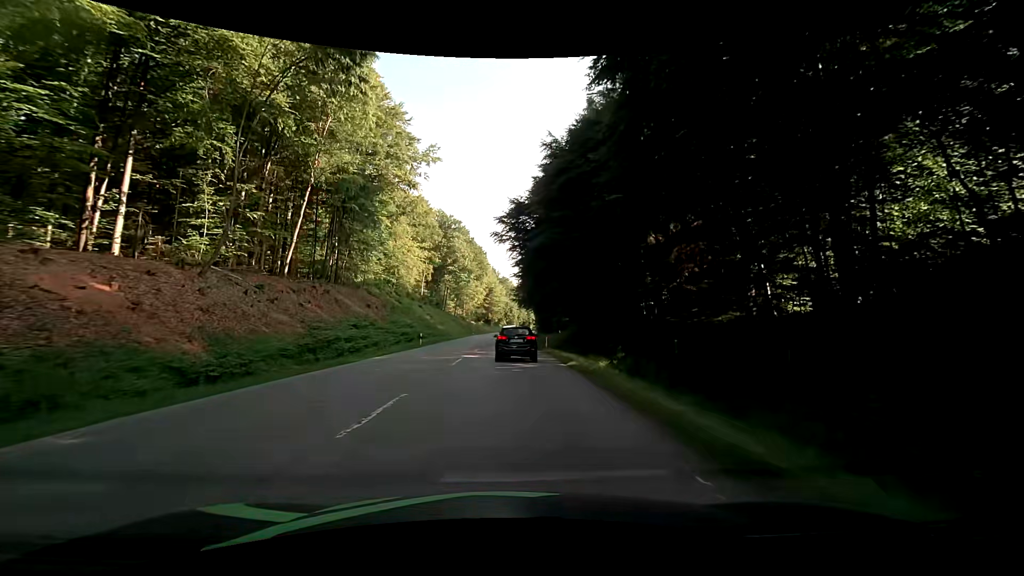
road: secondary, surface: asphalt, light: Day
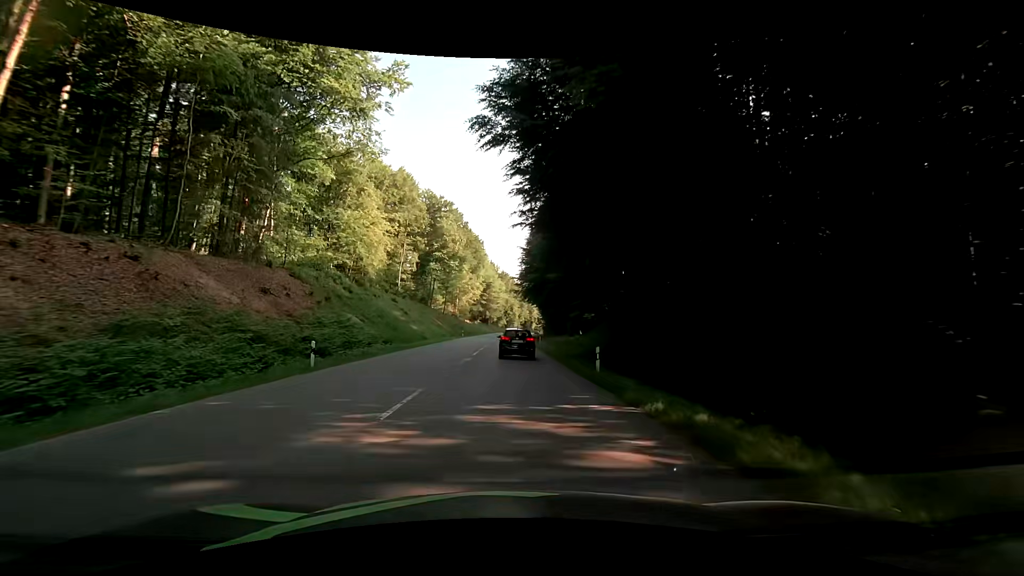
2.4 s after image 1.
(+0.1, +23.2) m; +1°
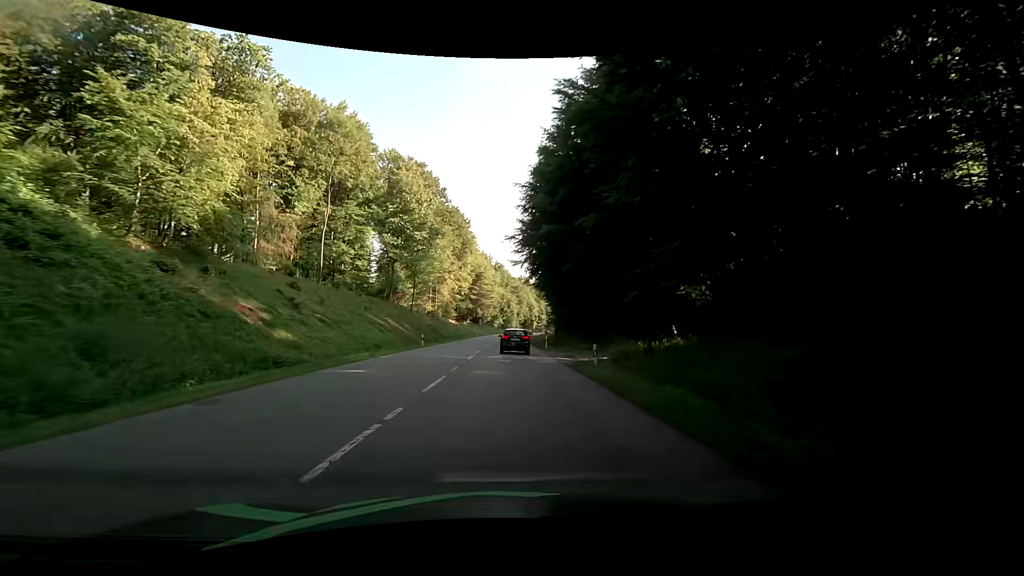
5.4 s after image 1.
(-0.6, +34.0) m; -1°
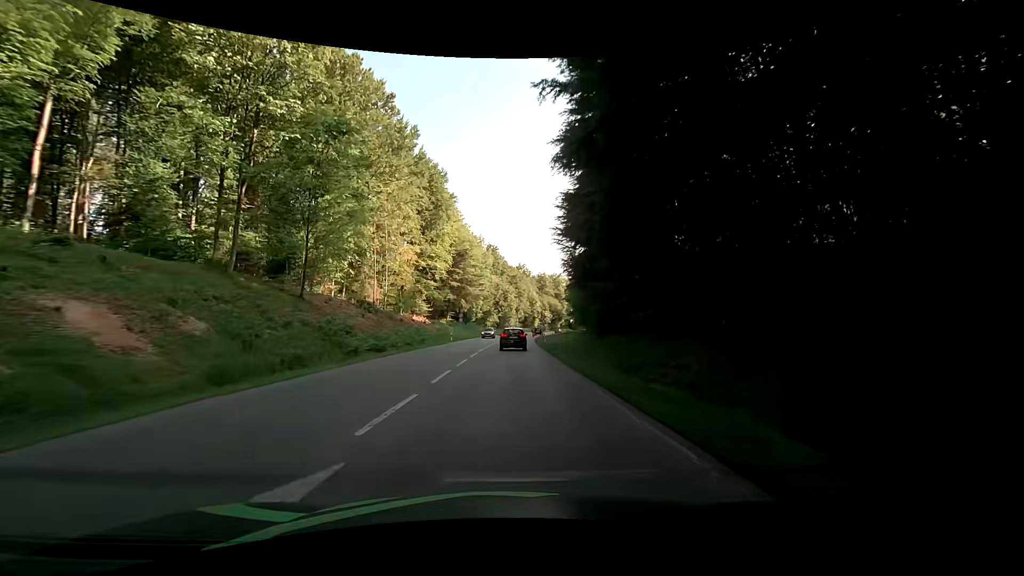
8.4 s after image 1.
(+0.1, +40.2) m; 0°
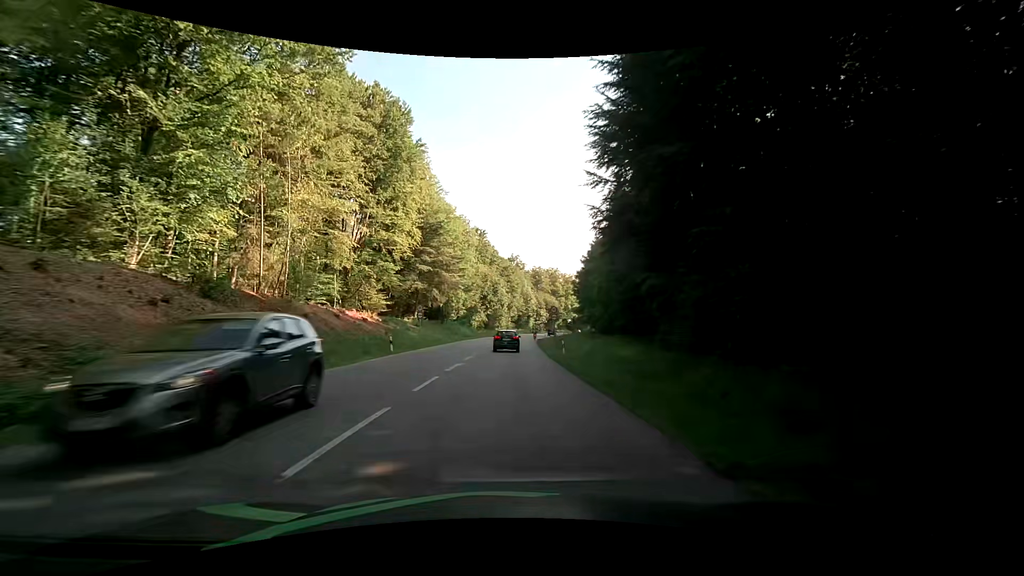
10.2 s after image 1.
(+0.4, +26.1) m; +1°
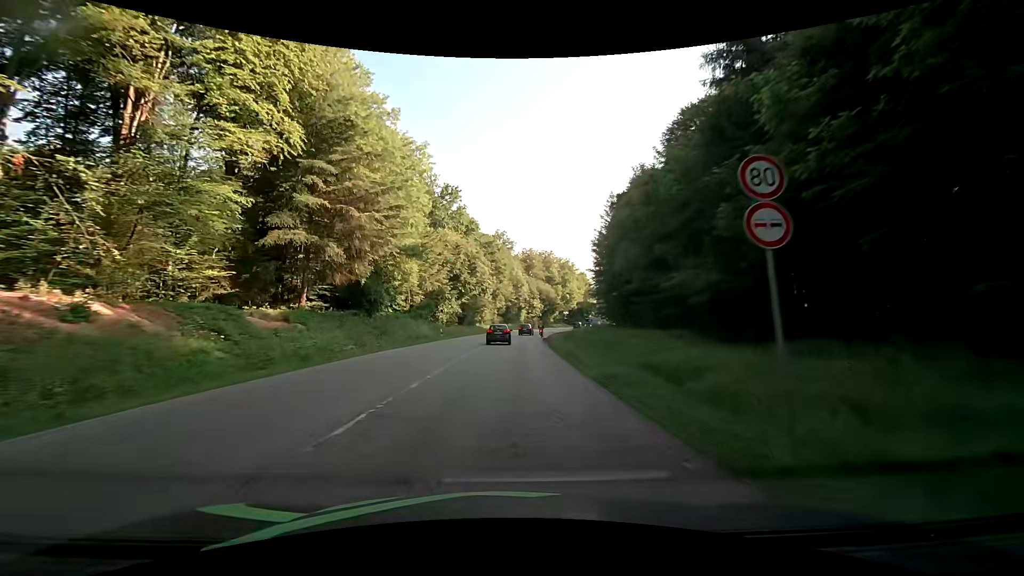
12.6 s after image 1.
(+0.5, +35.9) m; +2°
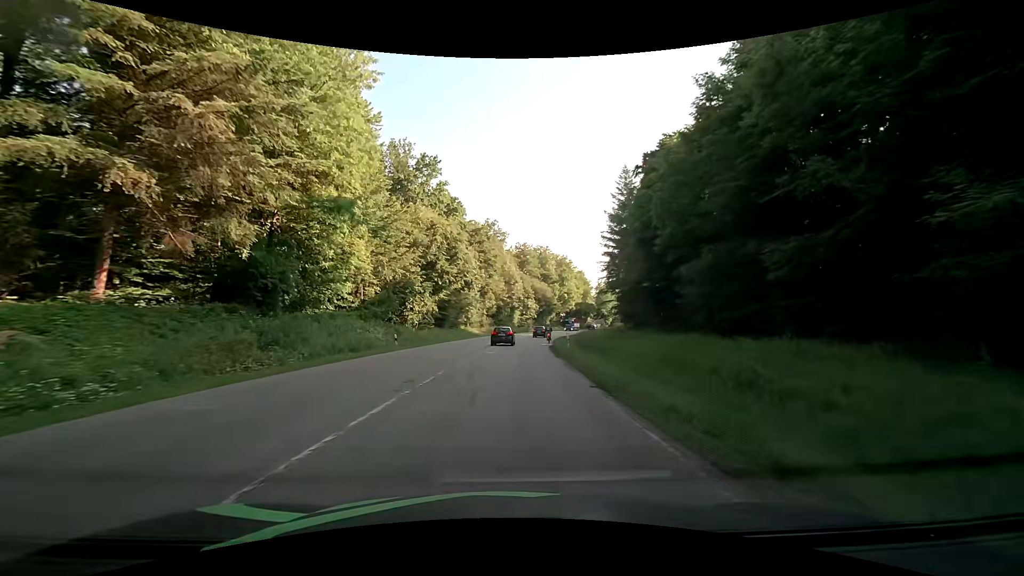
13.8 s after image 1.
(+0.1, +17.0) m; 0°
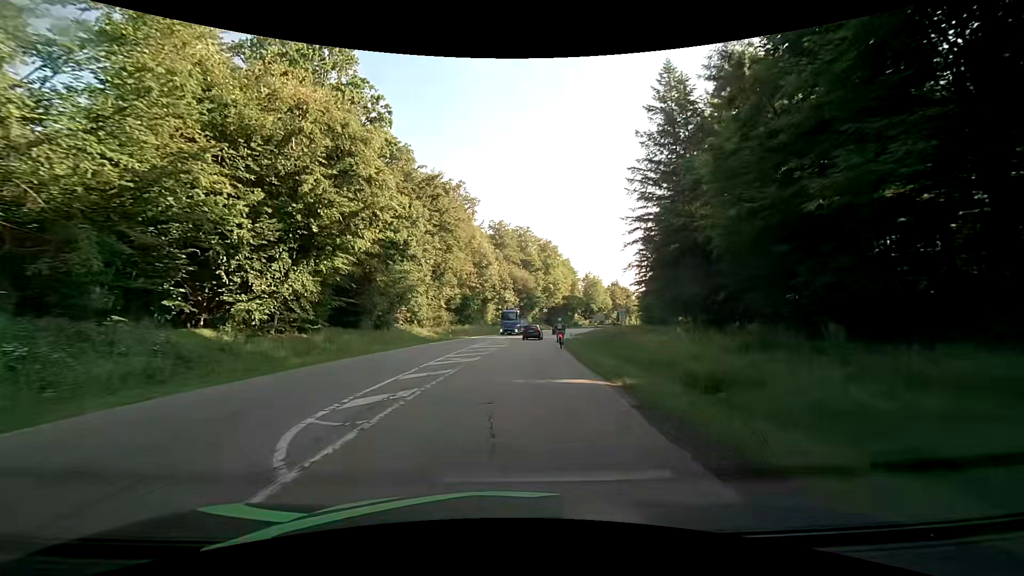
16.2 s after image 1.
(+0.8, +30.9) m; +3°
(0, +10) (+1, +20) (+1, +30) (+2, +40) (+3, +50) (+5, +60) (+7, +70) (+9, +79) (+11, +89) (+13, +99) m
